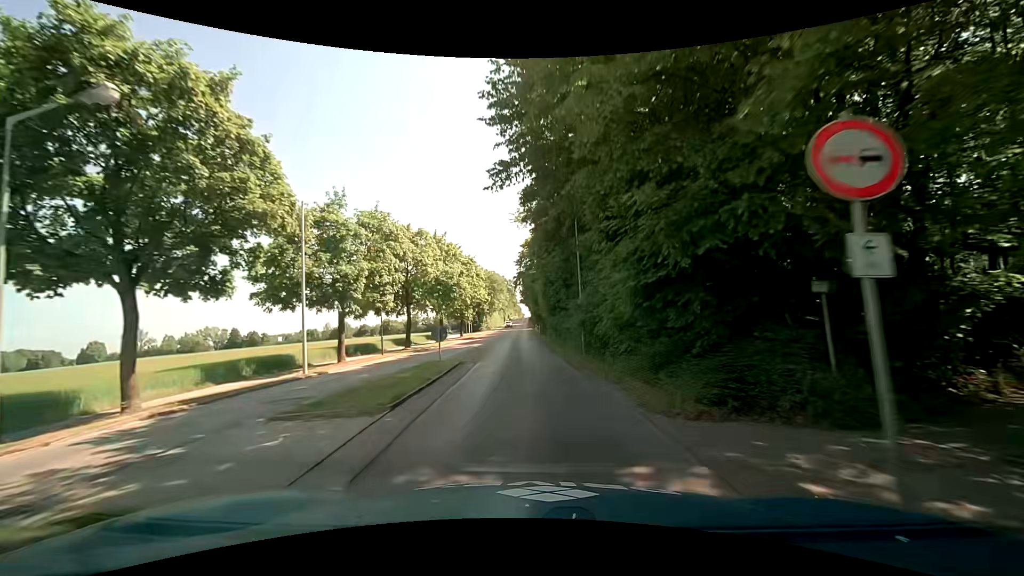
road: tertiary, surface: asphalt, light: Day
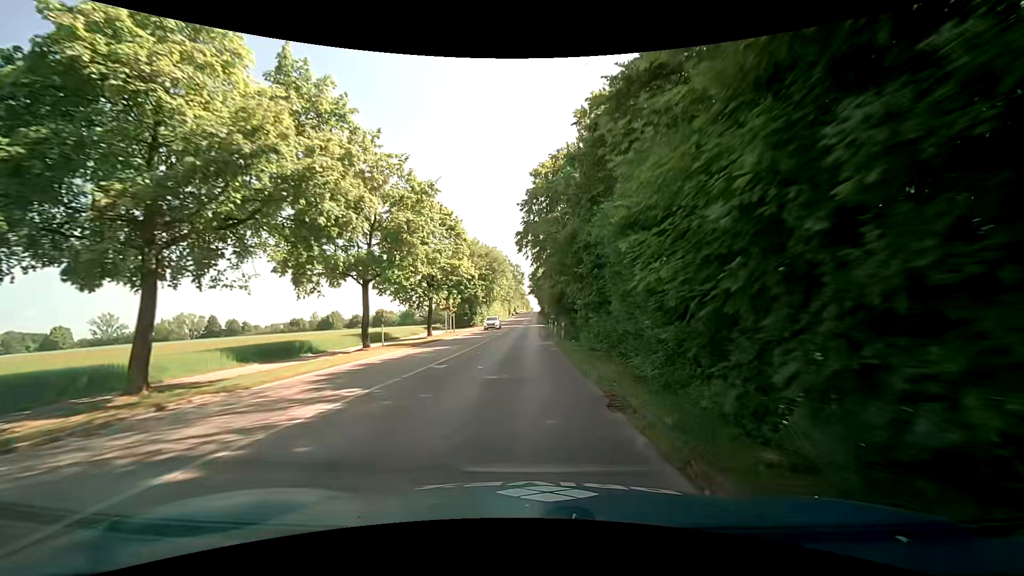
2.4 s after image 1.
(-0.1, +28.5) m; +1°
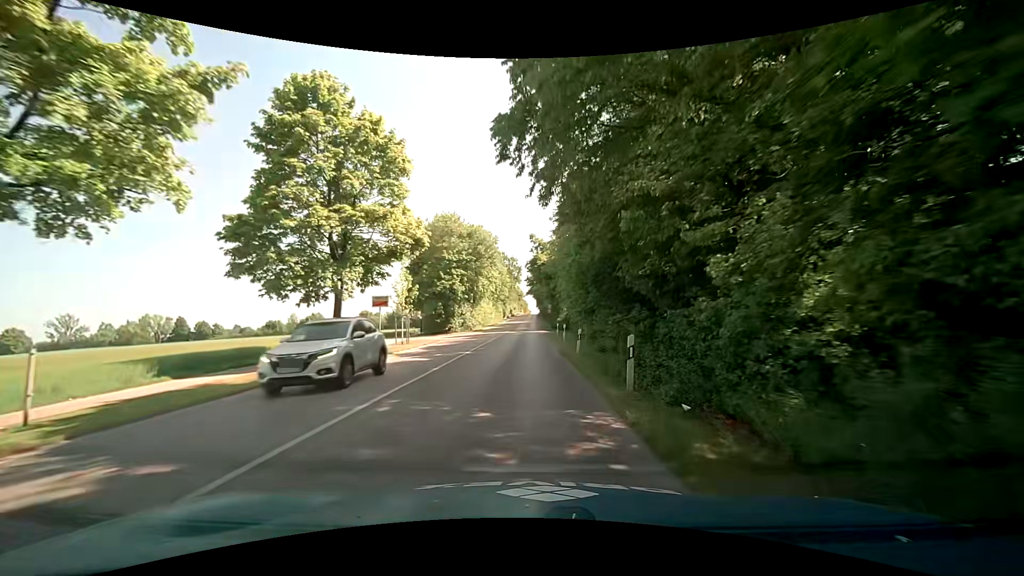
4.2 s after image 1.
(-0.3, +20.9) m; -1°
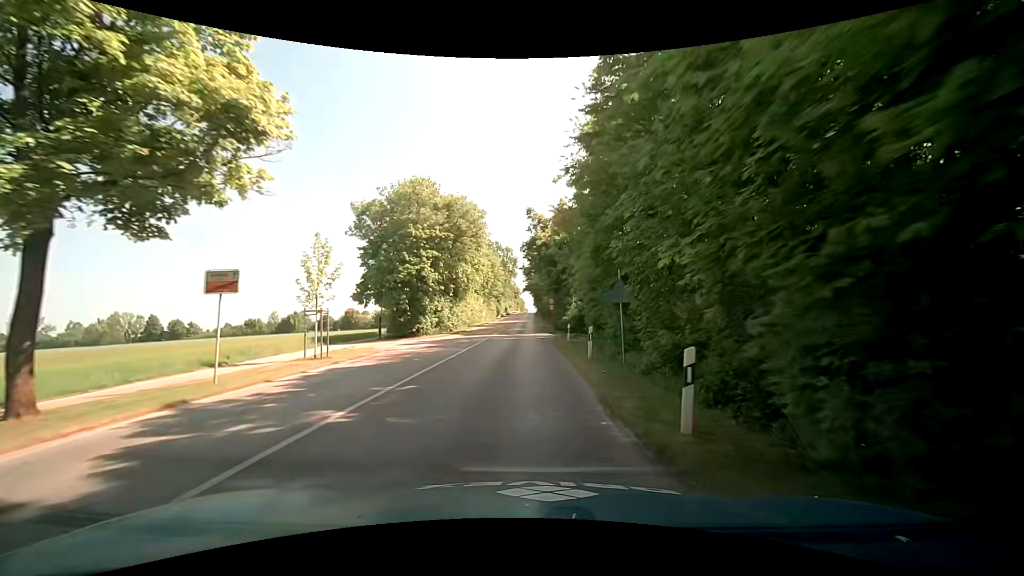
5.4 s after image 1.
(0.0, +14.2) m; +1°
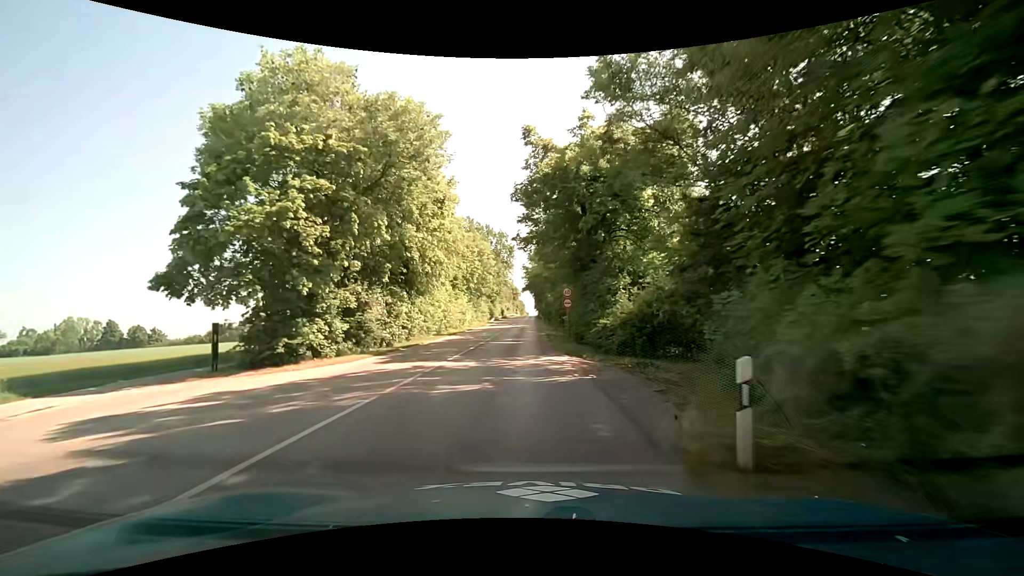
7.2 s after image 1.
(0.0, +21.6) m; 0°
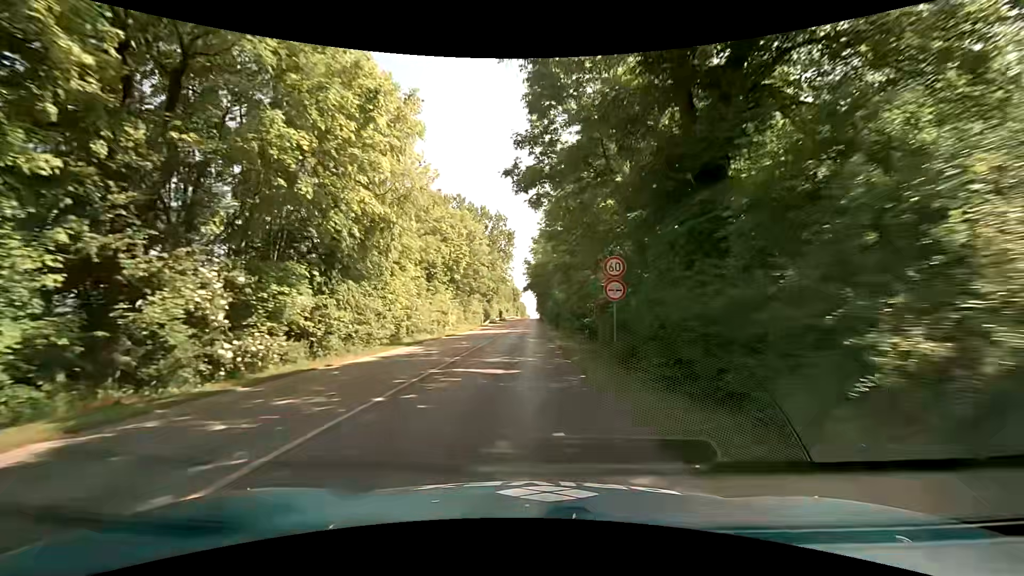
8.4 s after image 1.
(-0.1, +14.9) m; -1°
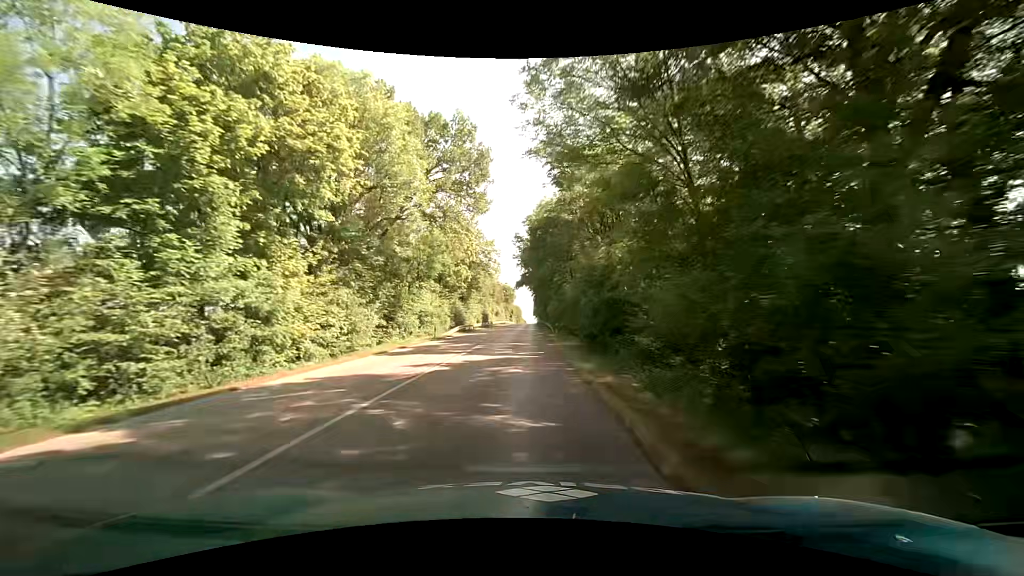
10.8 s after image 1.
(+0.8, +31.0) m; +1°
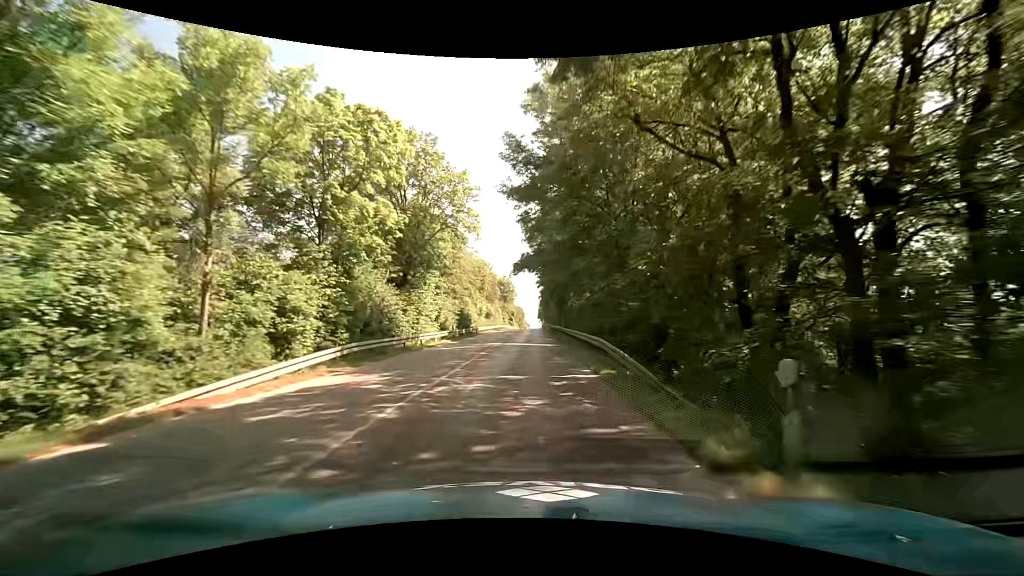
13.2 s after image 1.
(-0.1, +33.5) m; -1°
(0, +10) (0, +20) (0, +30) (+1, +40) (+1, +50) (+1, +60) (+1, +70) (+2, +80) (+2, +90) (+2, +100) m
